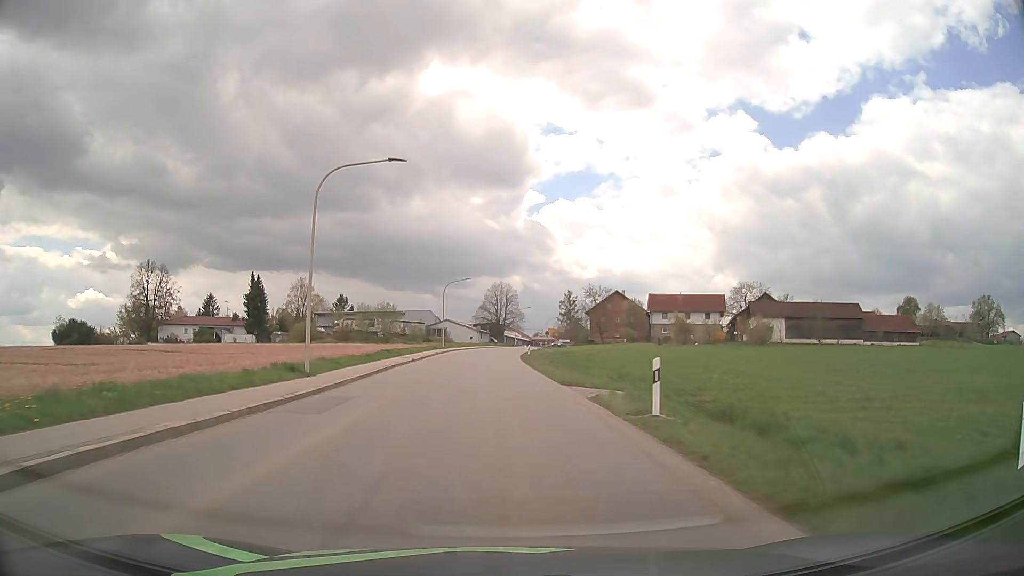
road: tertiary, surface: asphalt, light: Day
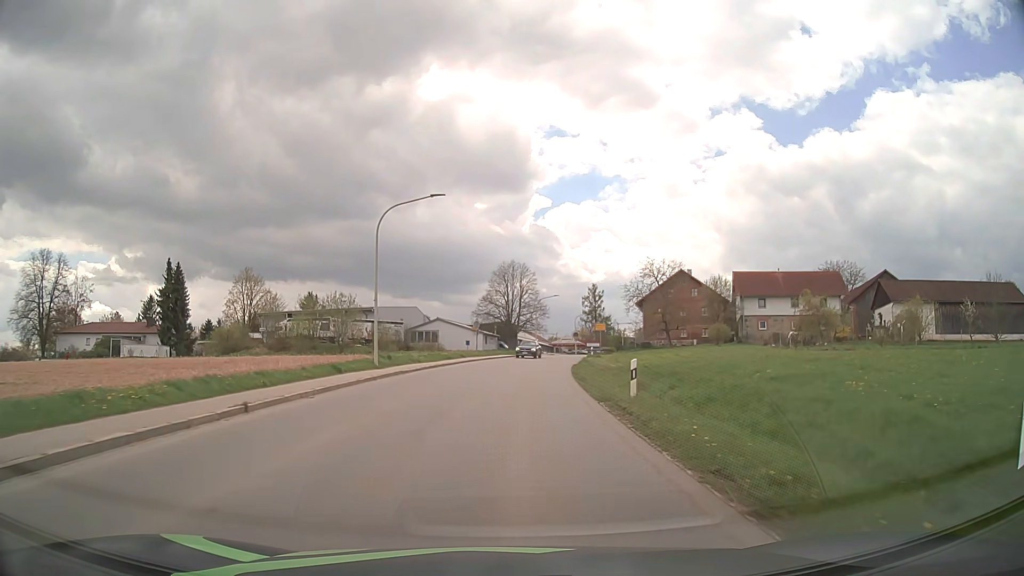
(-0.9, +42.4) m; -1°
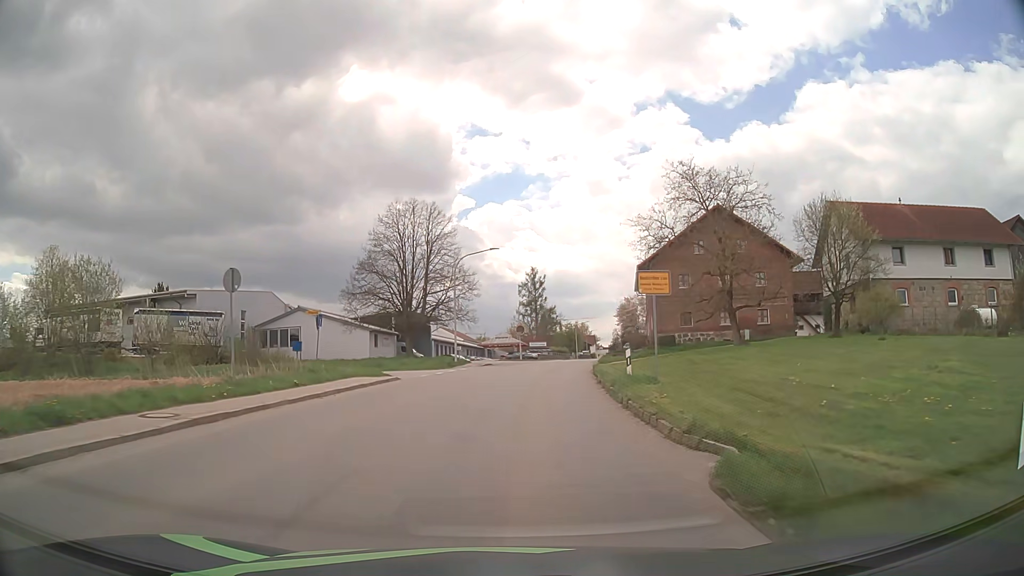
(+2.0, +42.0) m; +6°
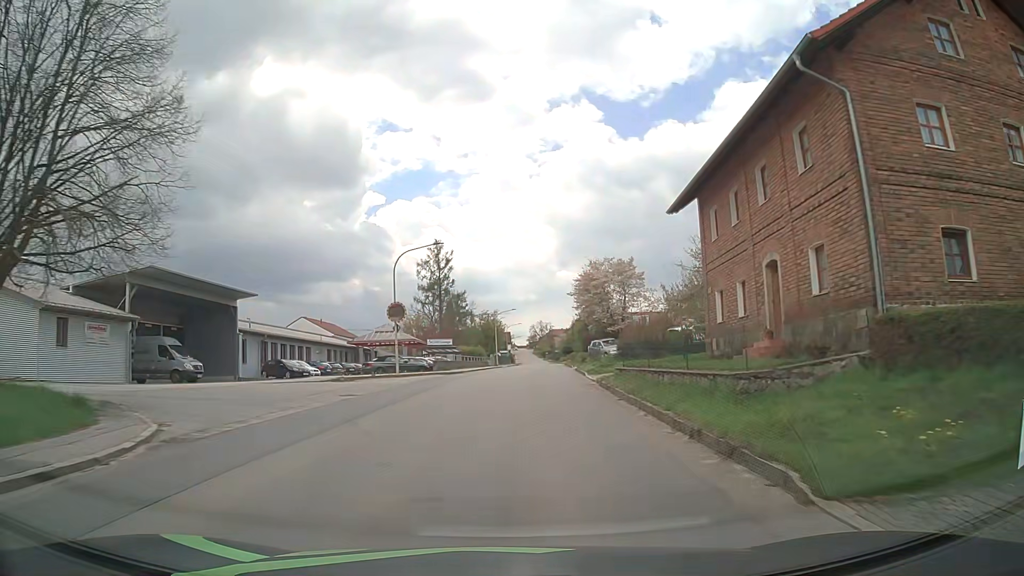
(+2.4, +38.9) m; +7°
(0, +10) (+1, +20) (+1, +30) (+2, +40) (+2, +50) (+3, +60) (+4, +70) (+5, +80) (+5, +90) (+6, +100) m
